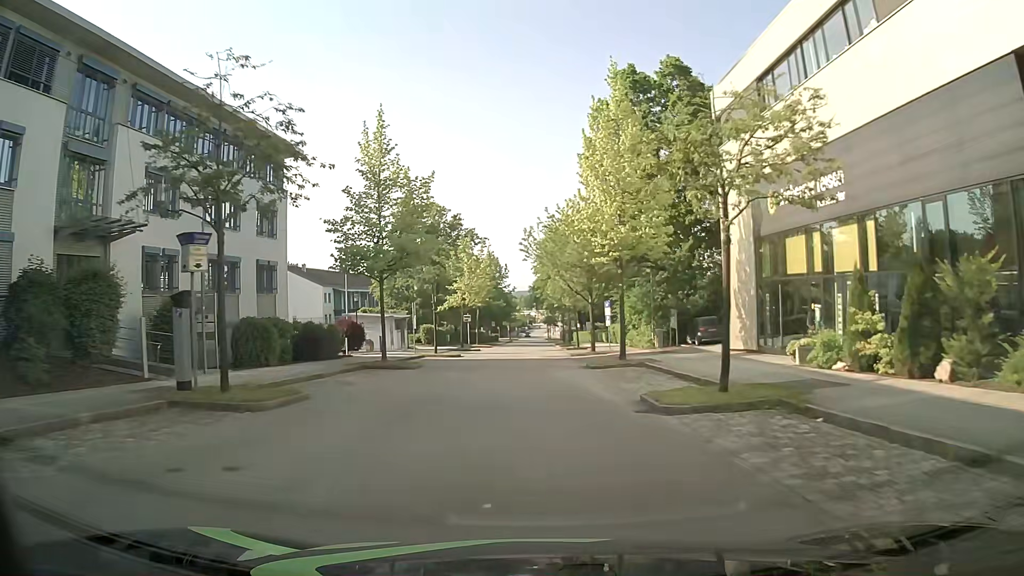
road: residential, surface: asphalt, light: Day
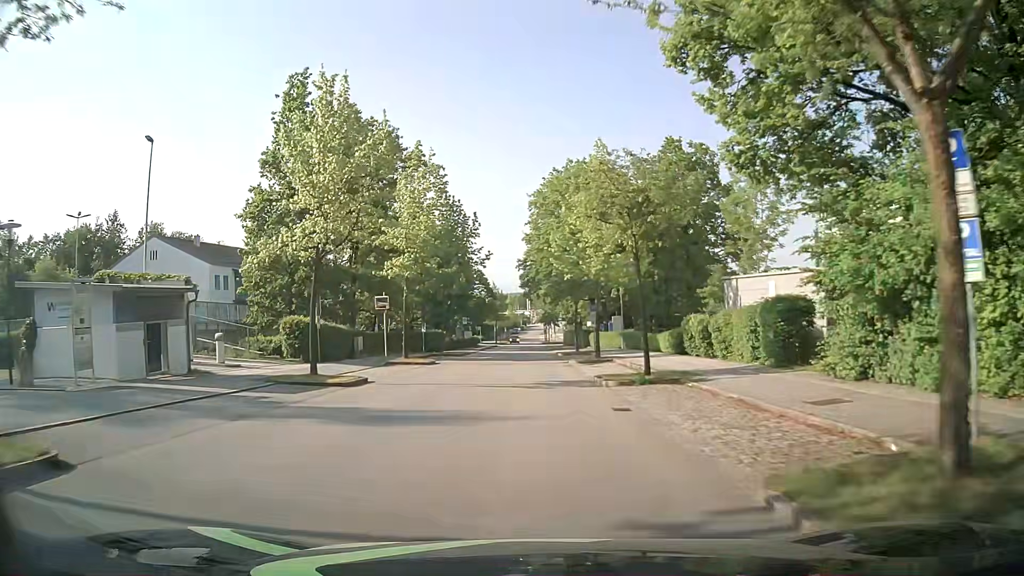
(0.0, +35.9) m; +1°
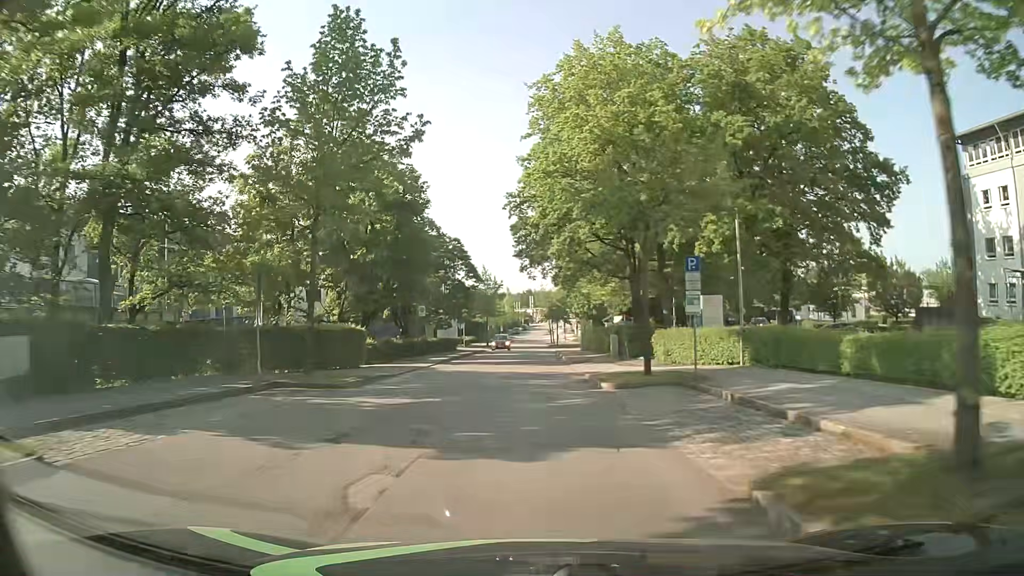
(-0.3, +28.5) m; -1°
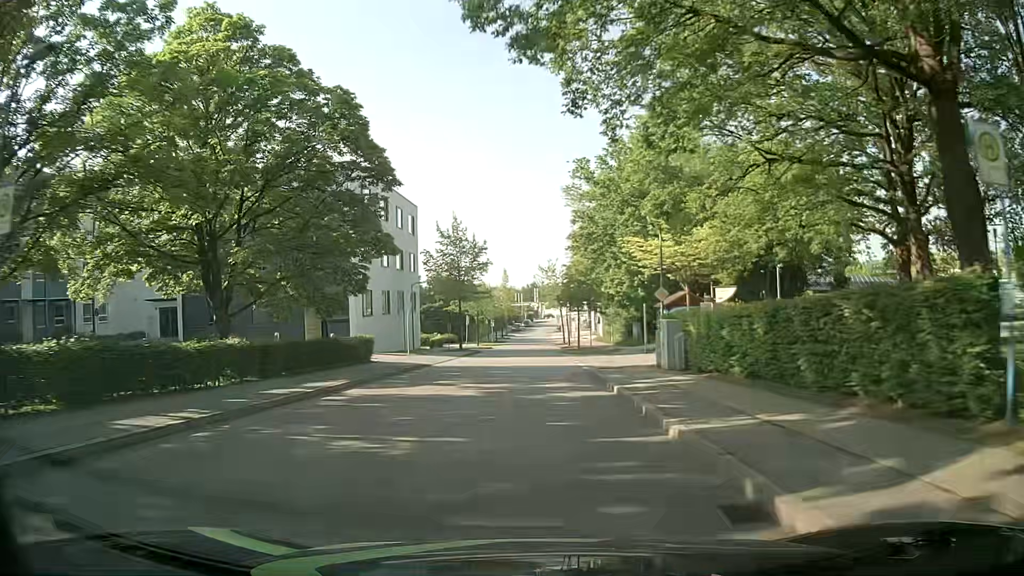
(+0.2, +35.9) m; 0°
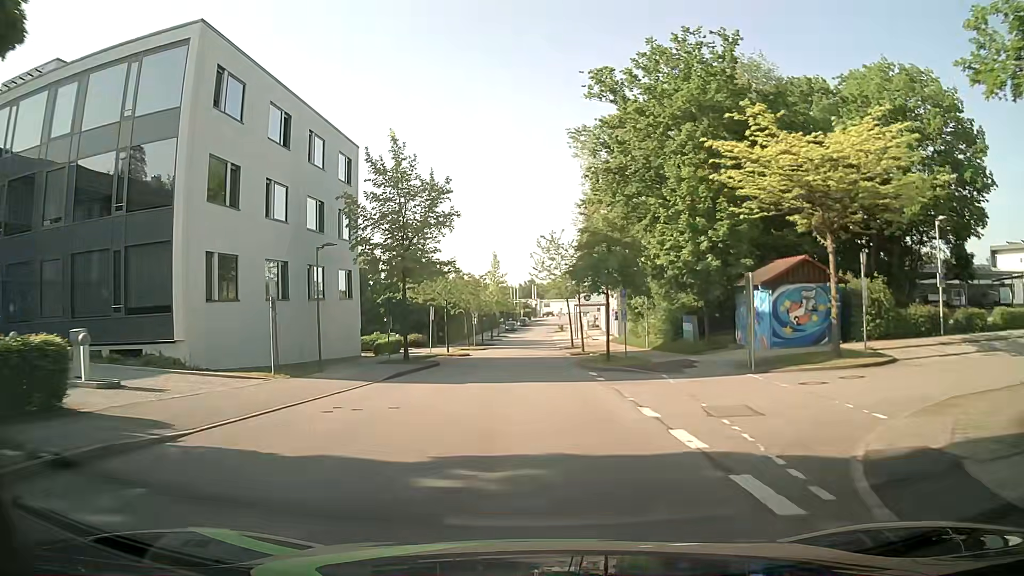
(-0.1, +21.7) m; +1°
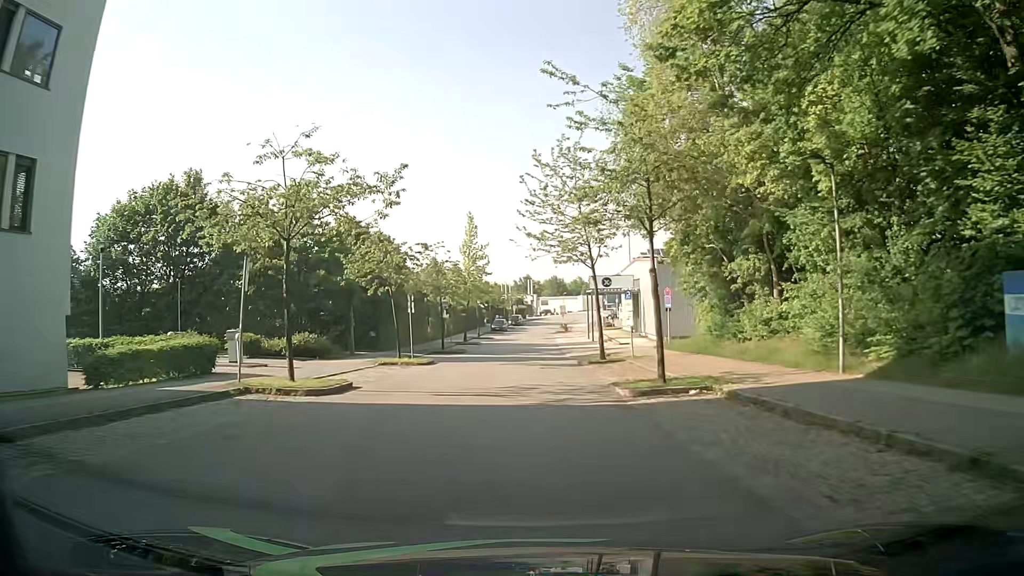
(-0.2, +29.0) m; -1°
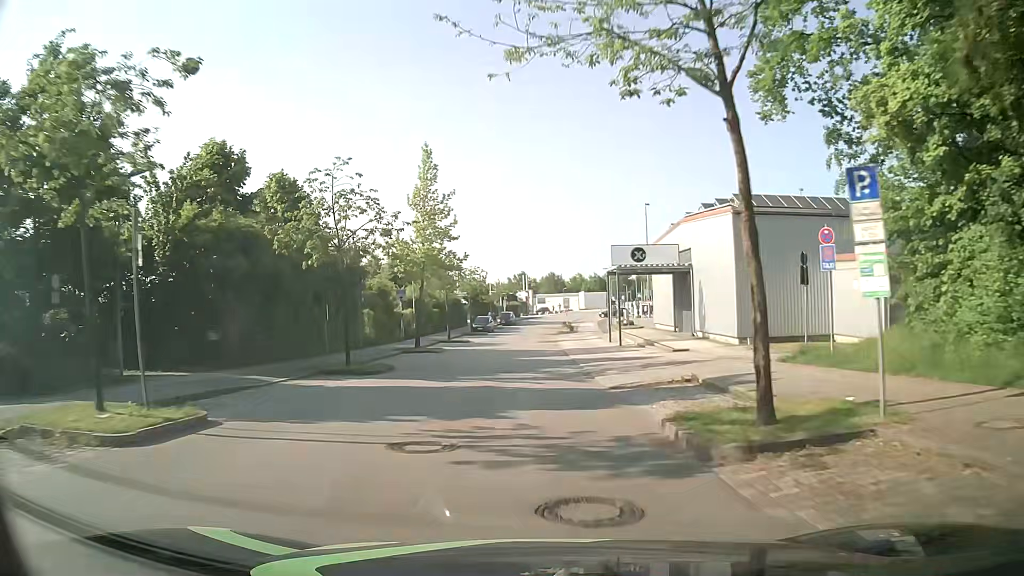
(+0.3, +21.9) m; +1°
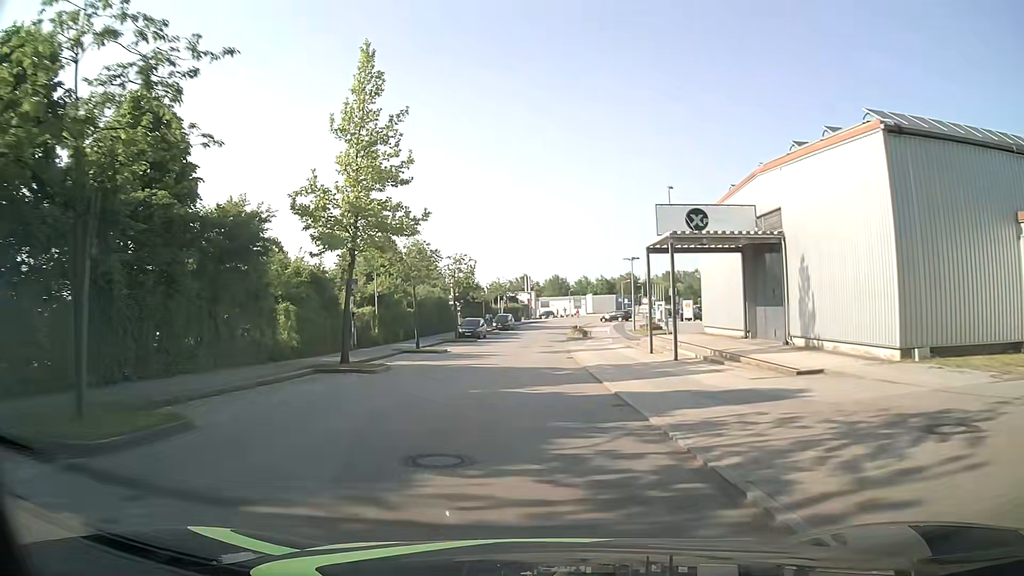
(0.0, +14.6) m; 0°
(0, +10) (0, +20) (0, +30) (0, +40) (+1, +50) (+1, +60) (+2, +70) (+3, +80) (+5, +90) (+7, +99) m
